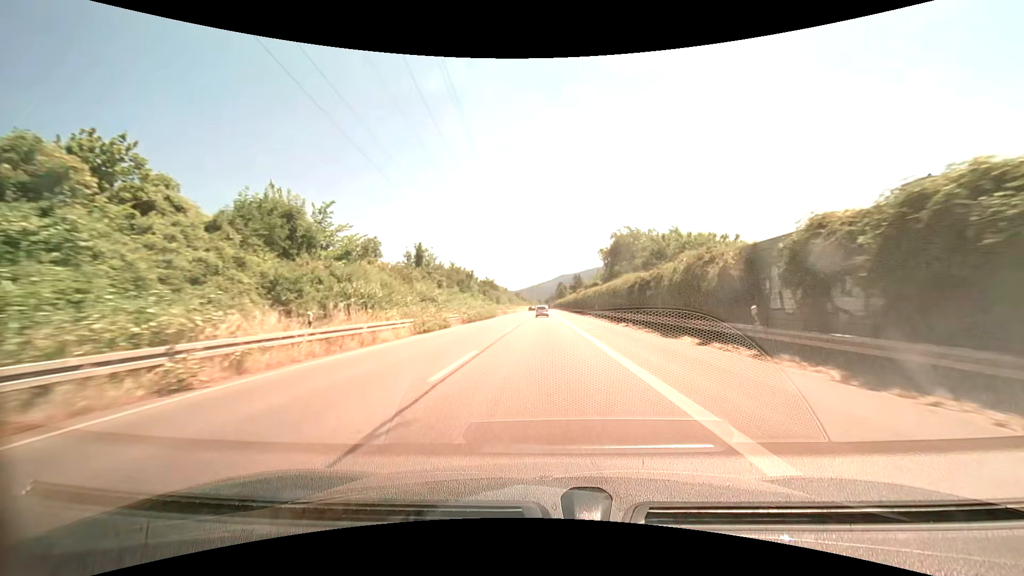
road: trunk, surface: asphalt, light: Day
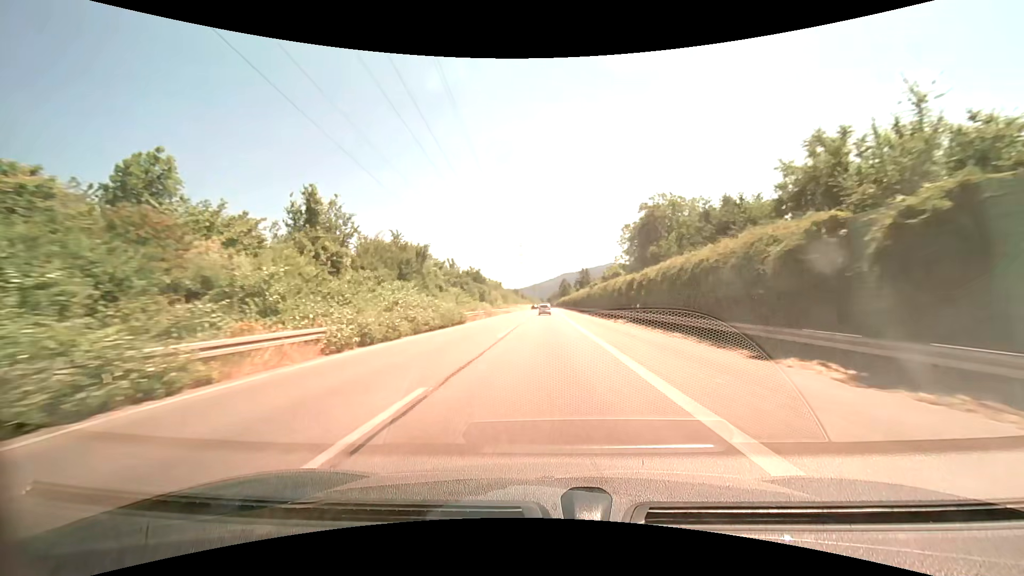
(0.0, +24.6) m; 0°
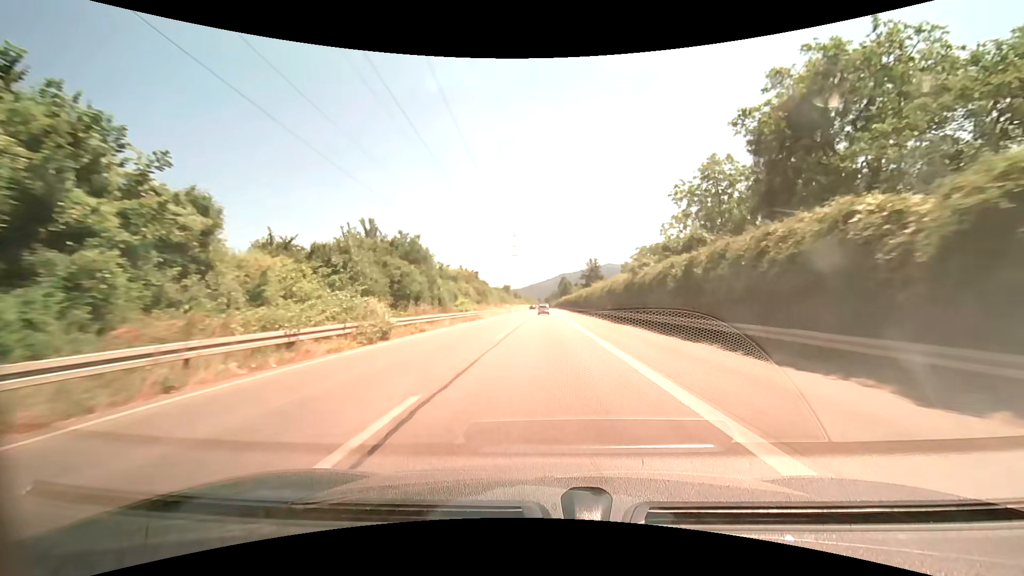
(+0.1, +37.0) m; 0°
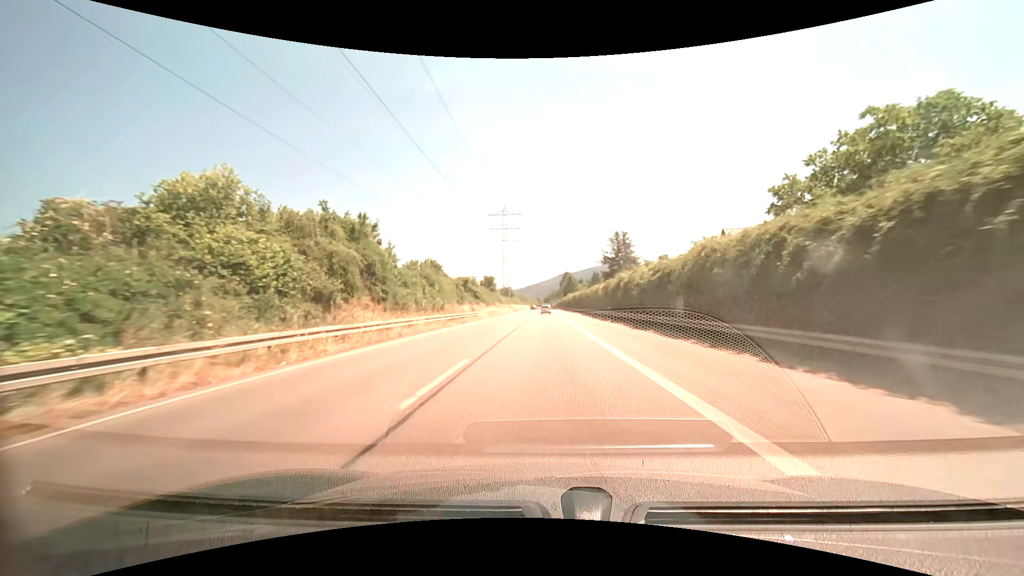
(+0.2, +49.3) m; 0°
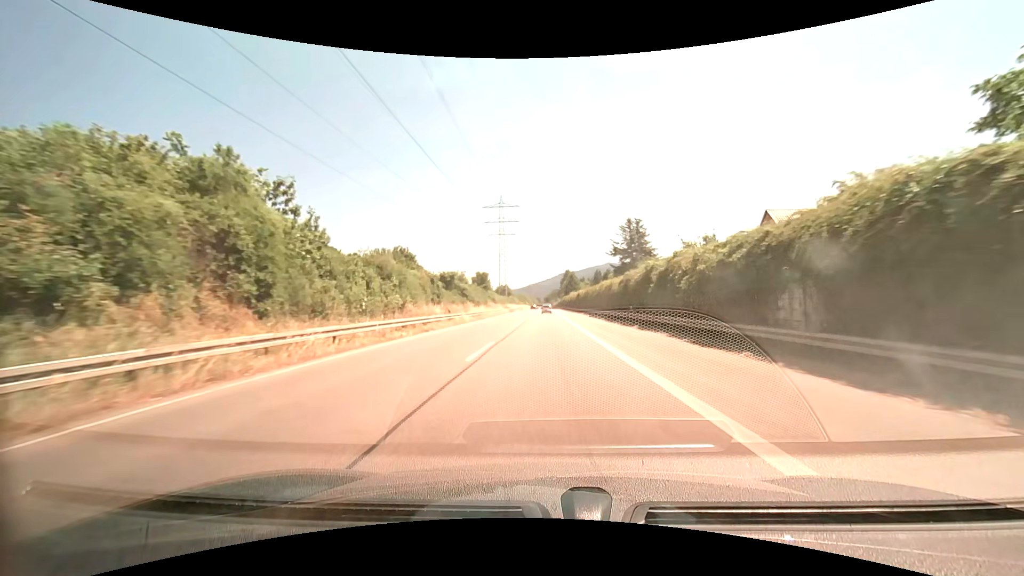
(0.0, +12.3) m; 0°
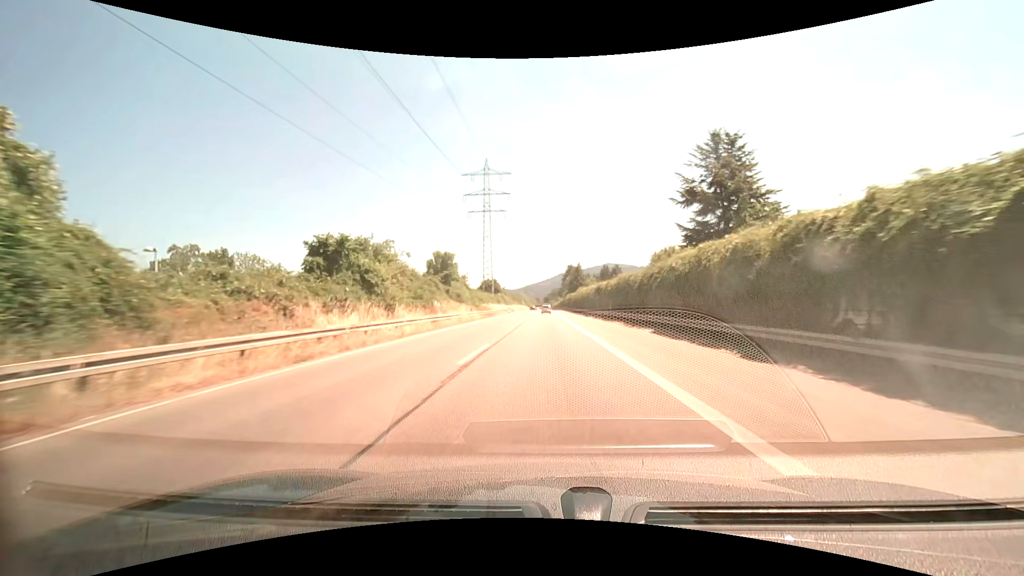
(-0.1, +37.0) m; 0°
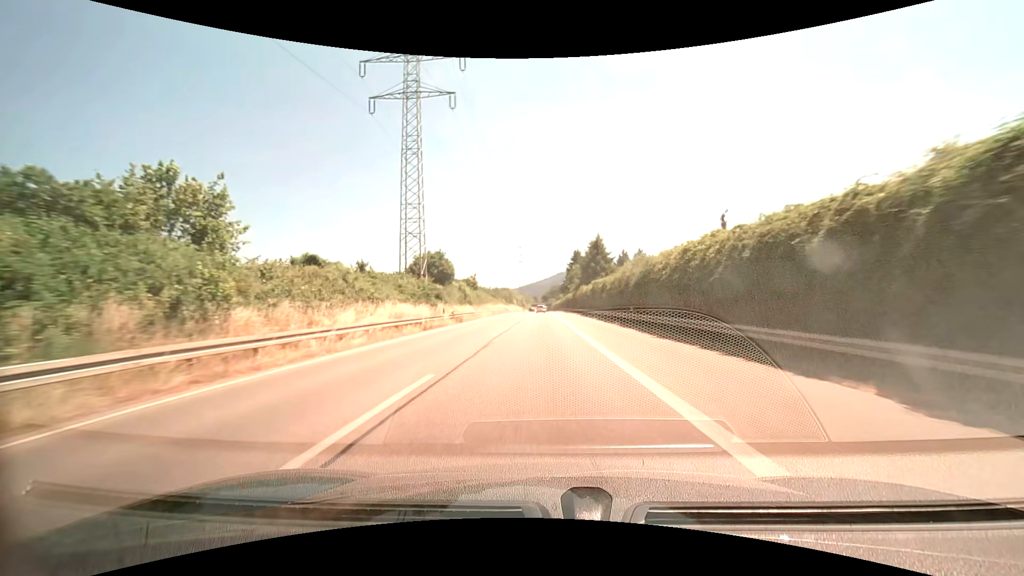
(+0.2, +61.6) m; 0°
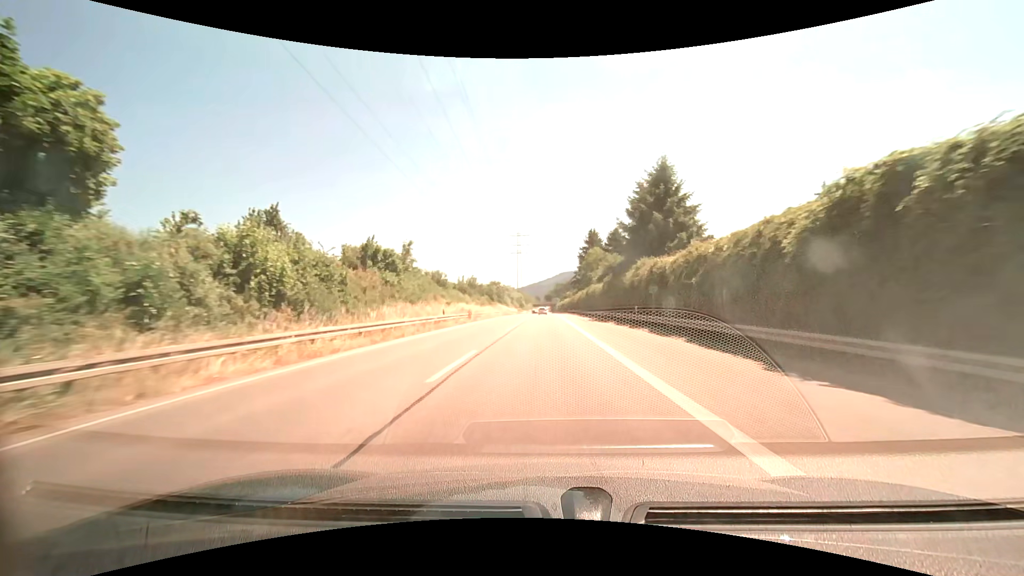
(-0.6, +49.3) m; -1°
(0, +10) (0, +20) (0, +30) (0, +40) (0, +50) (0, +60) (0, +70) (0, +80) (0, +90) (0, +100) m
